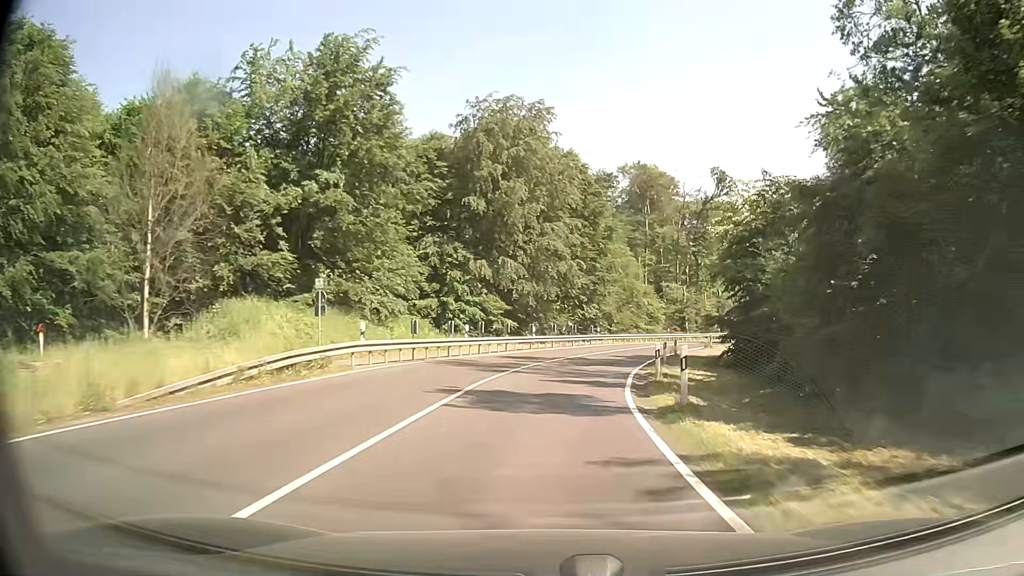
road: secondary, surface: asphalt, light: Day
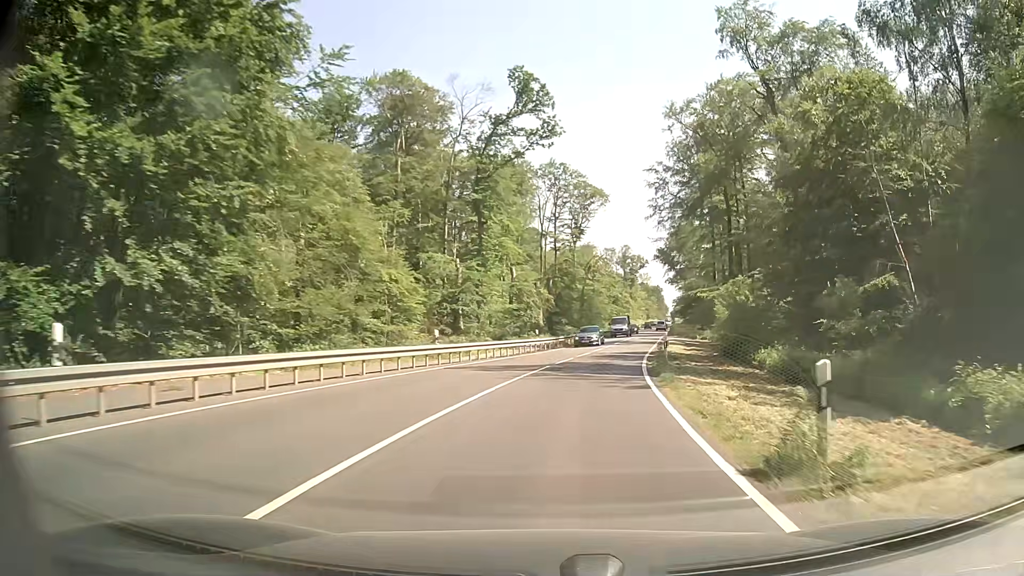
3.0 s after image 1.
(+7.4, +44.6) m; +20°
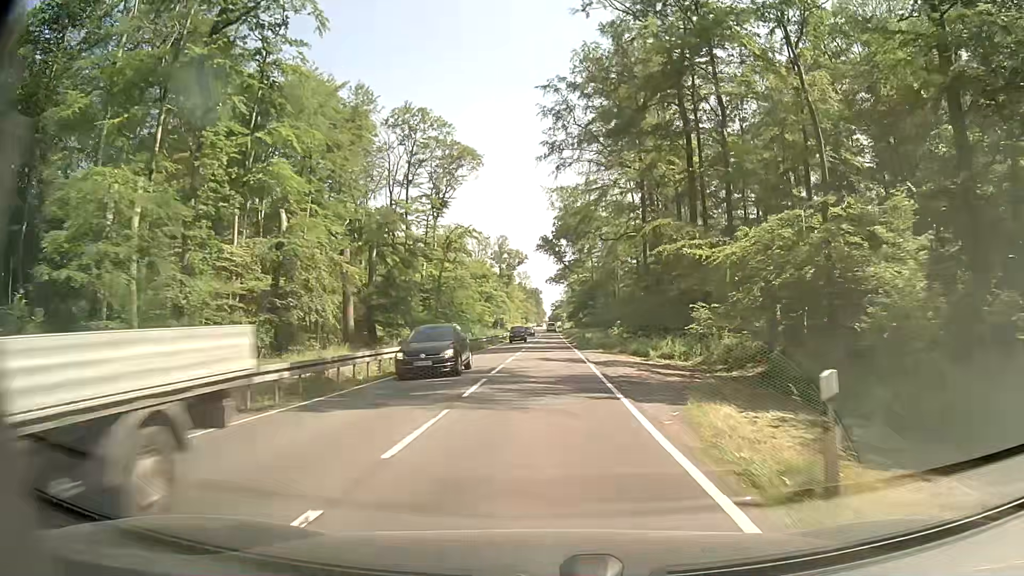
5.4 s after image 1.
(+4.4, +36.2) m; +11°
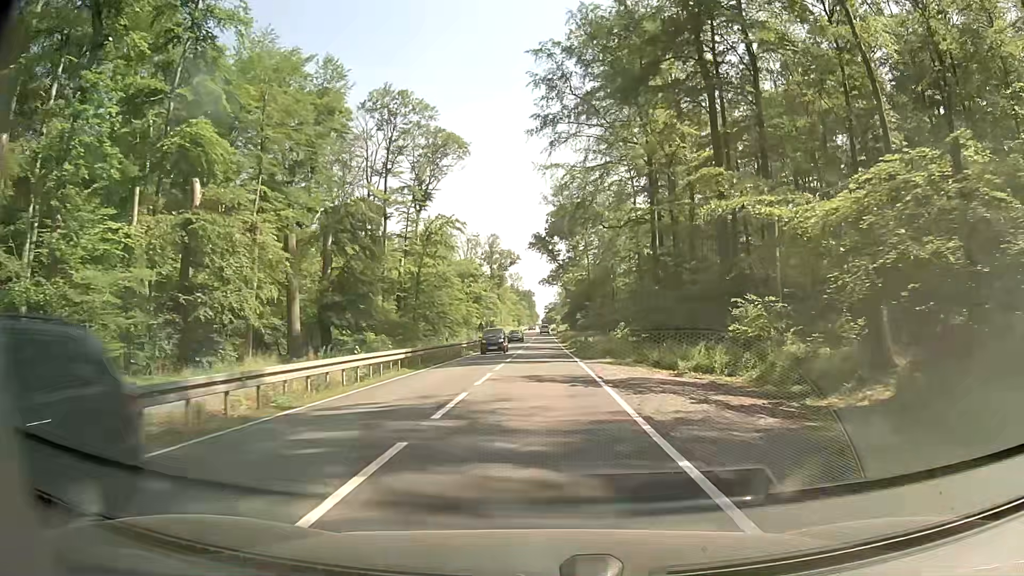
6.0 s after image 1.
(+0.1, +9.2) m; +1°
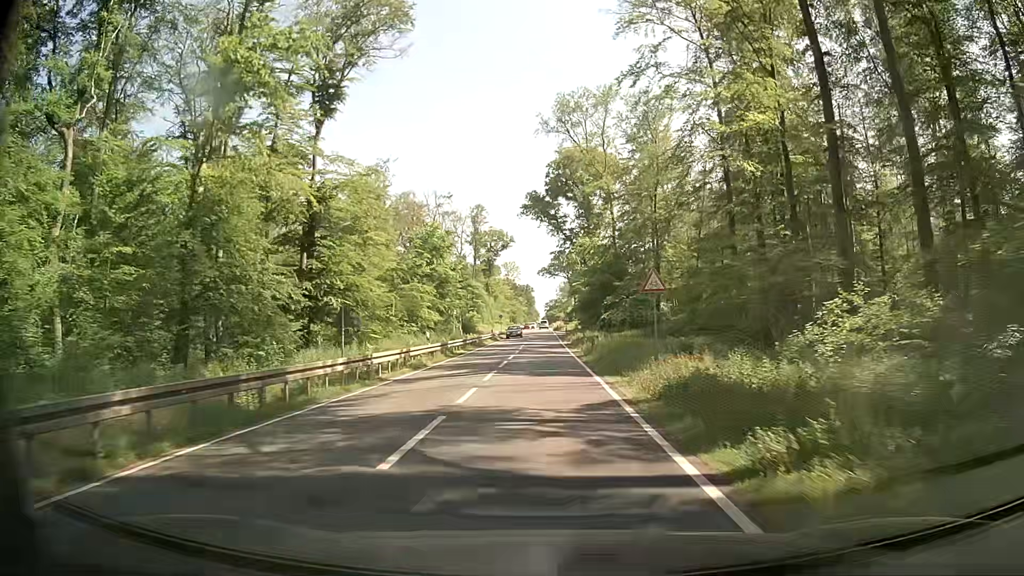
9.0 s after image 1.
(+0.3, +45.7) m; 0°
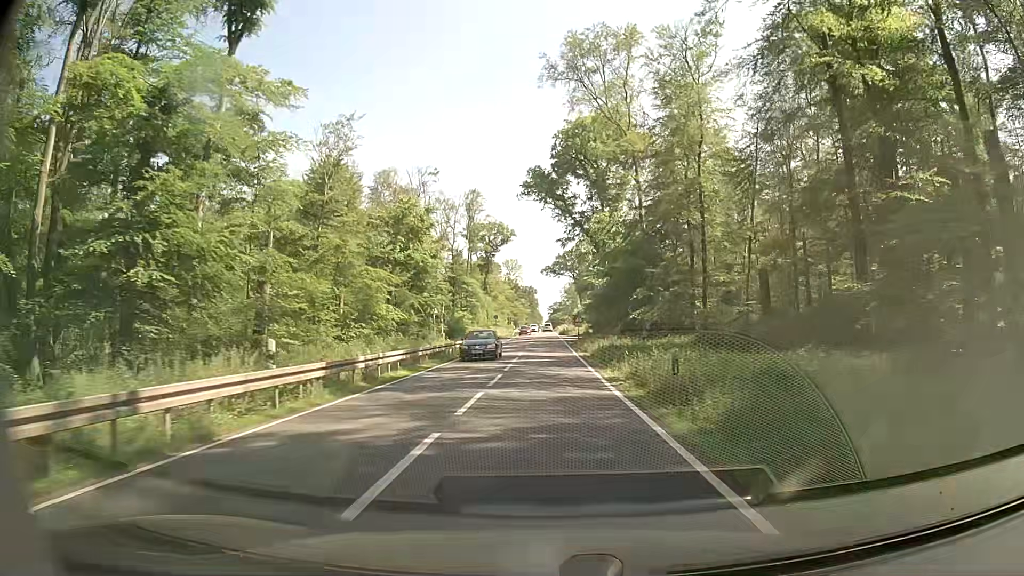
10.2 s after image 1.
(-0.1, +18.6) m; 0°
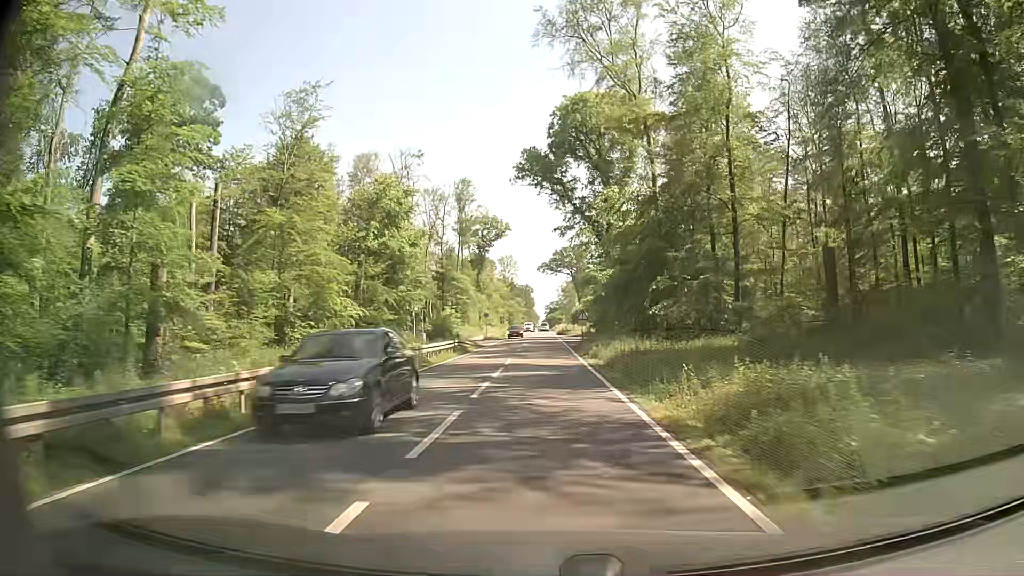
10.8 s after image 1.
(+0.1, +9.6) m; 0°
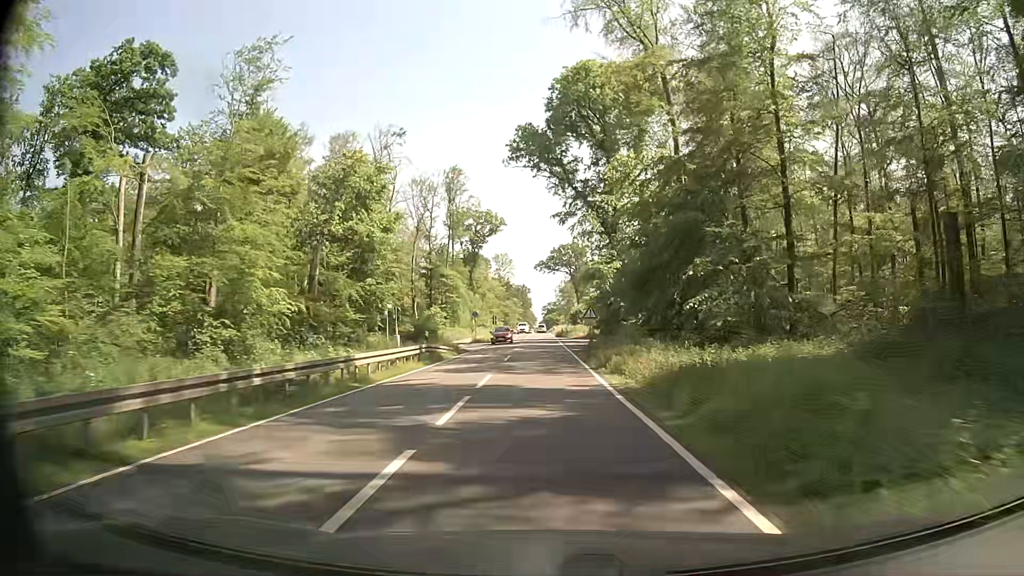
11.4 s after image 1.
(0.0, +9.9) m; 0°
